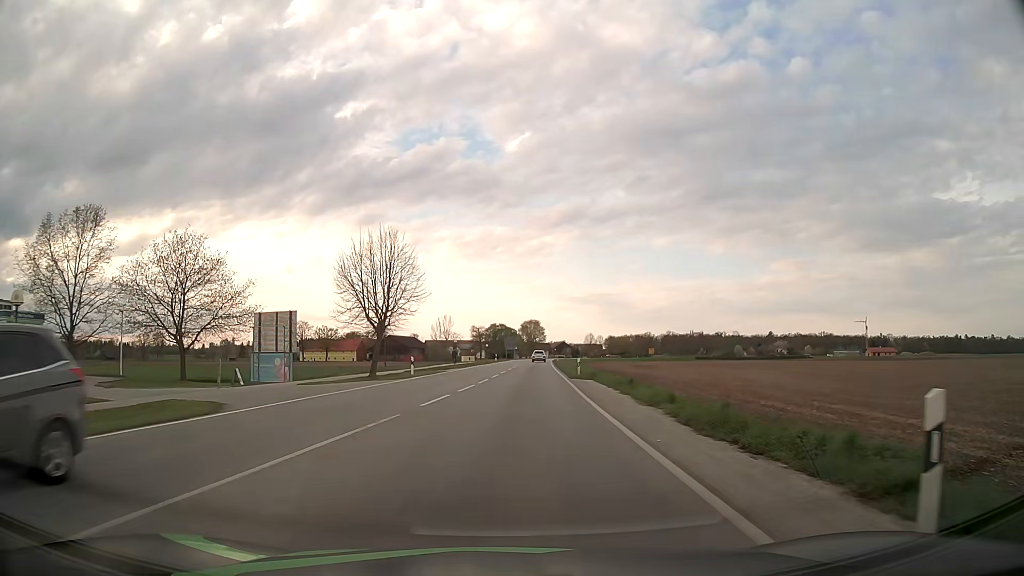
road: tertiary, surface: asphalt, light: Day
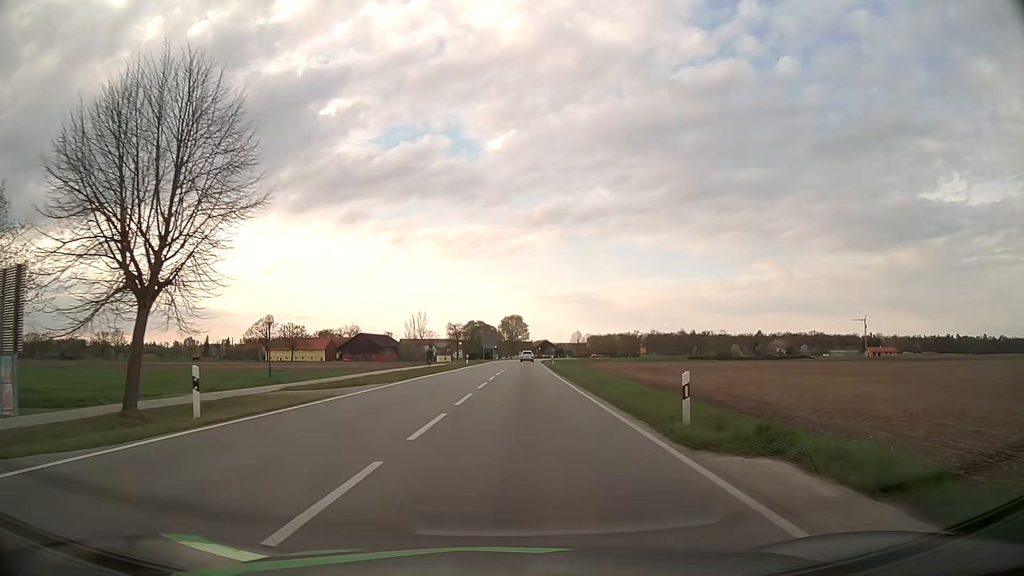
(+0.3, +24.6) m; +1°
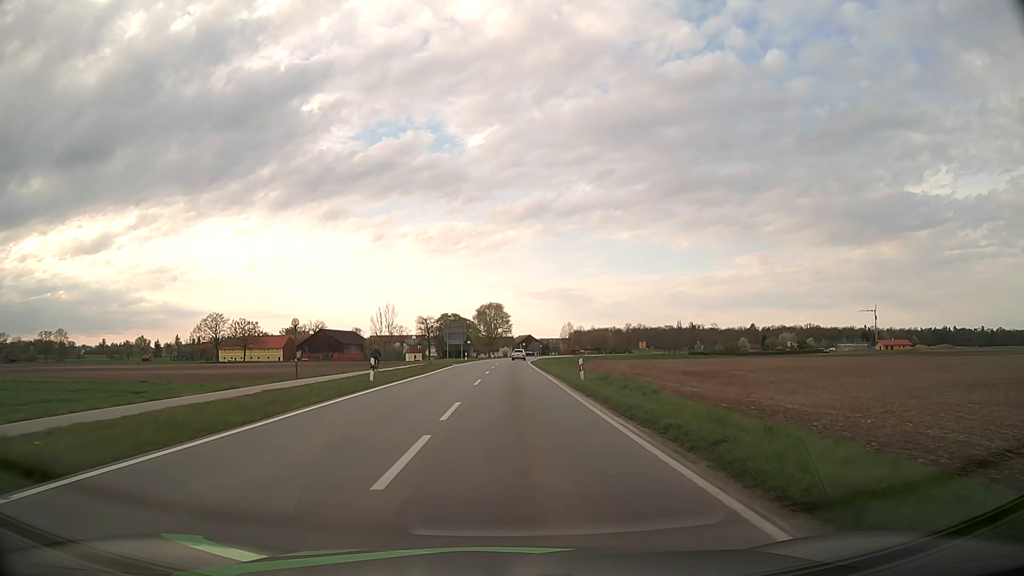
(+0.8, +37.0) m; +2°
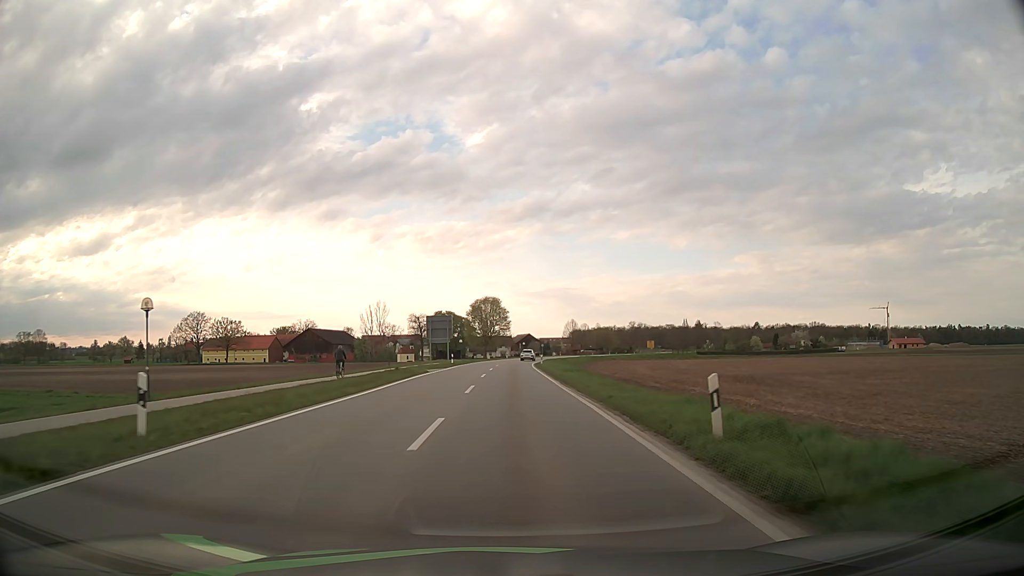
(0.0, +16.7) m; 0°
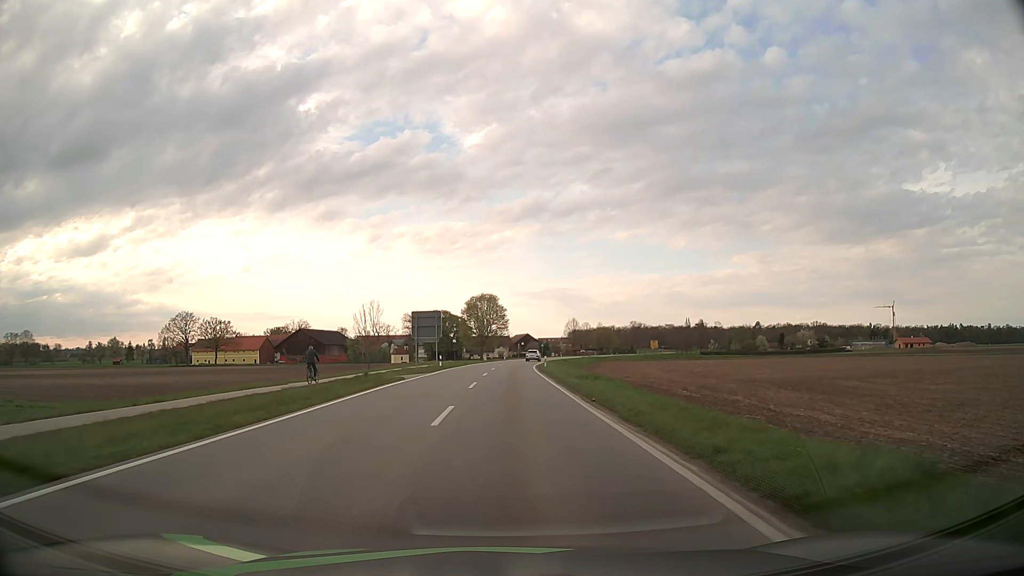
(0.0, +8.7) m; 0°
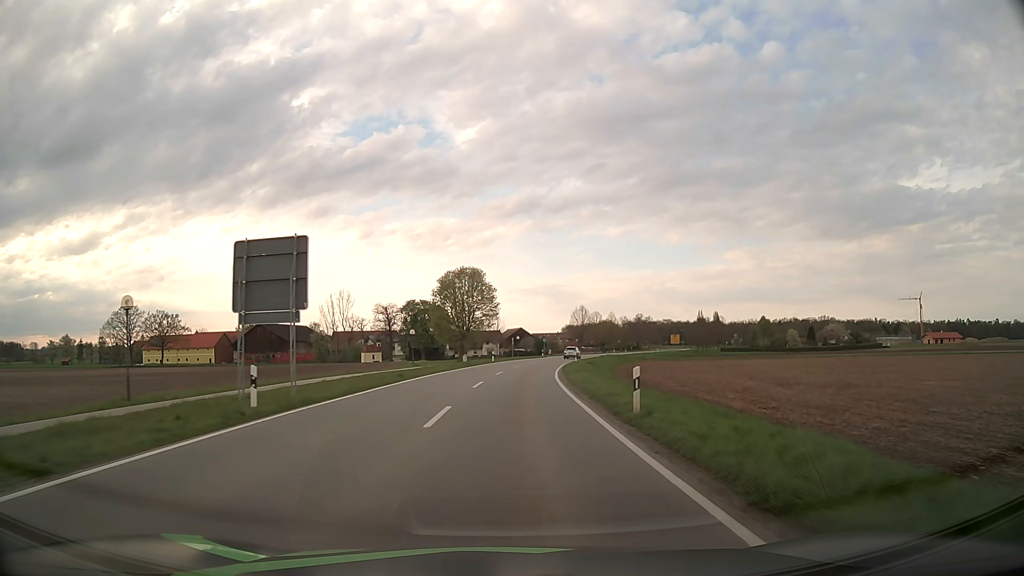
(+0.1, +37.0) m; +1°
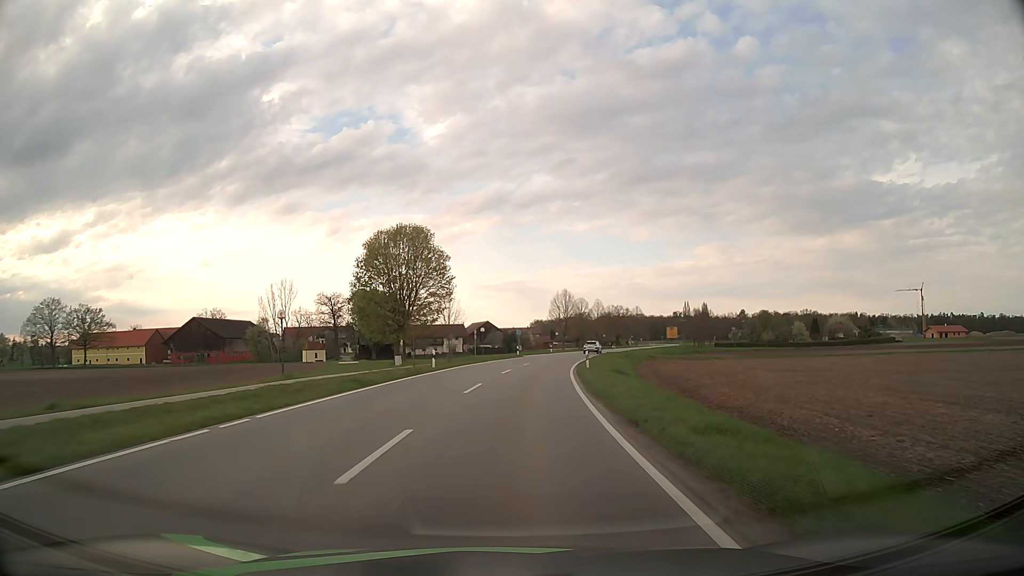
(+0.7, +29.3) m; +3°
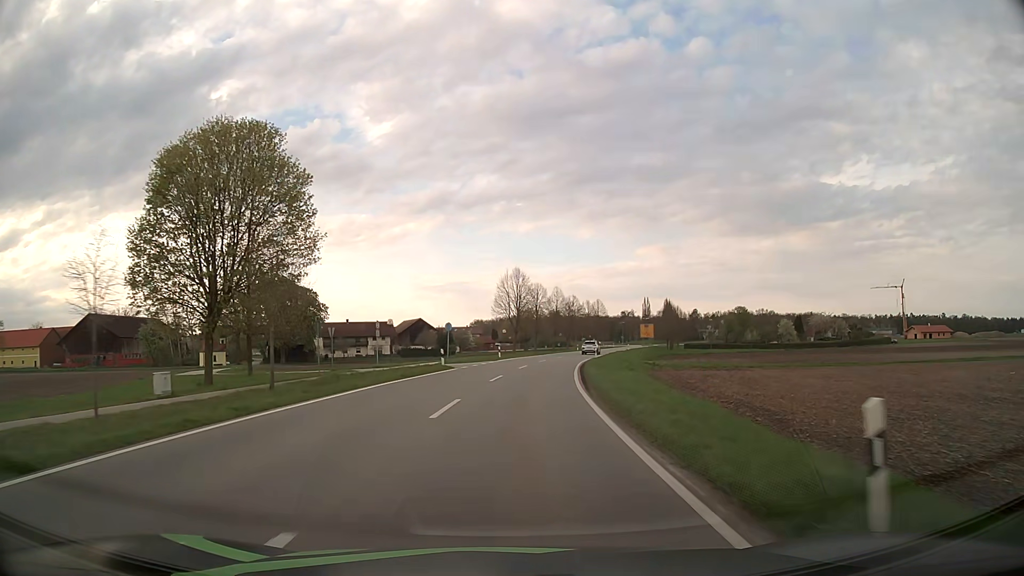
(+1.2, +30.0) m; +5°
(0, +10) (+1, +20) (+1, +30) (+3, +40) (+4, +50) (+6, +60) (+8, +69) (+10, +79) (+12, +89) (+14, +99) m
